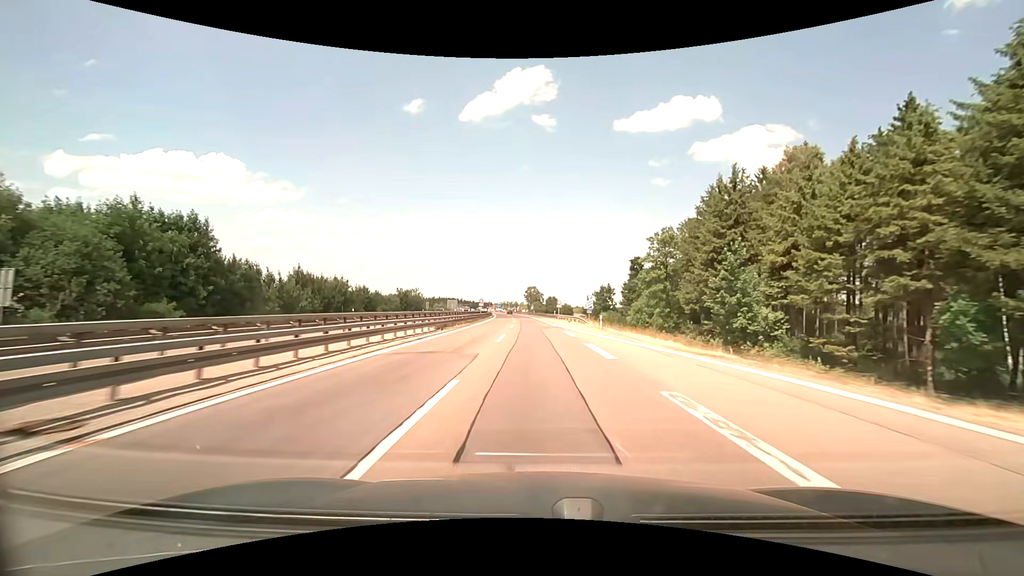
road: motorway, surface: asphalt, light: Day
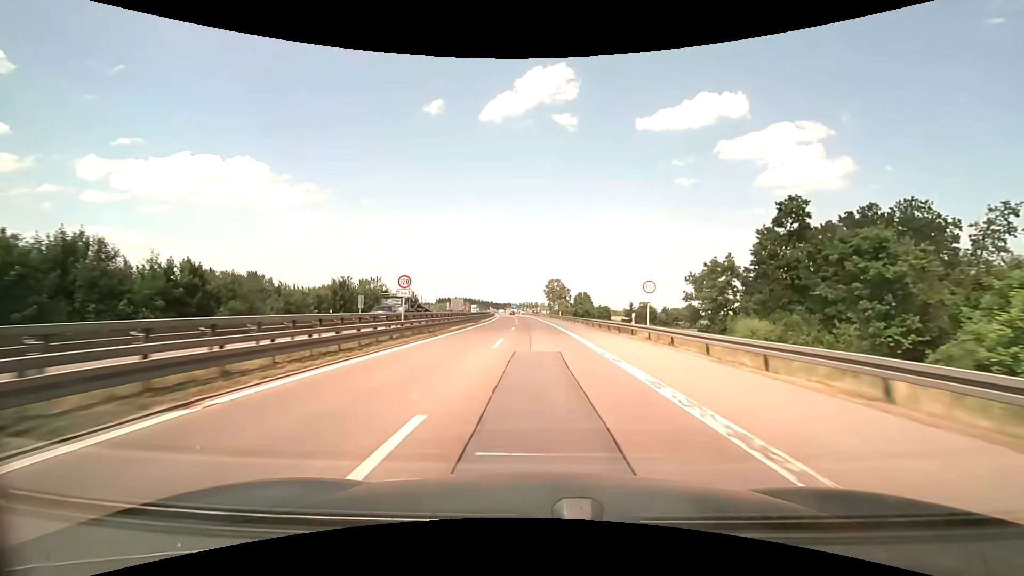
(-1.1, +57.2) m; -2°
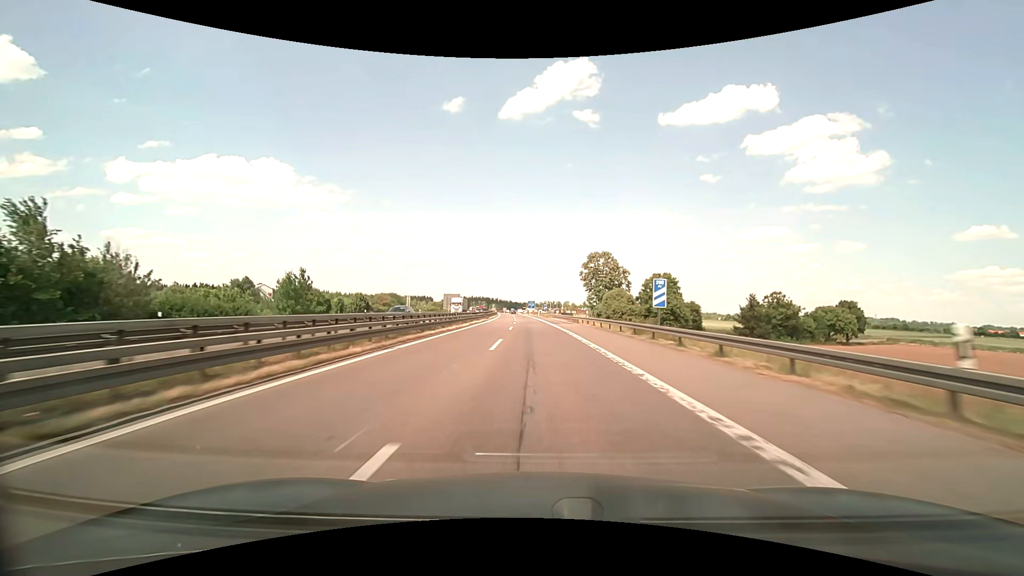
(-1.5, +73.2) m; -2°
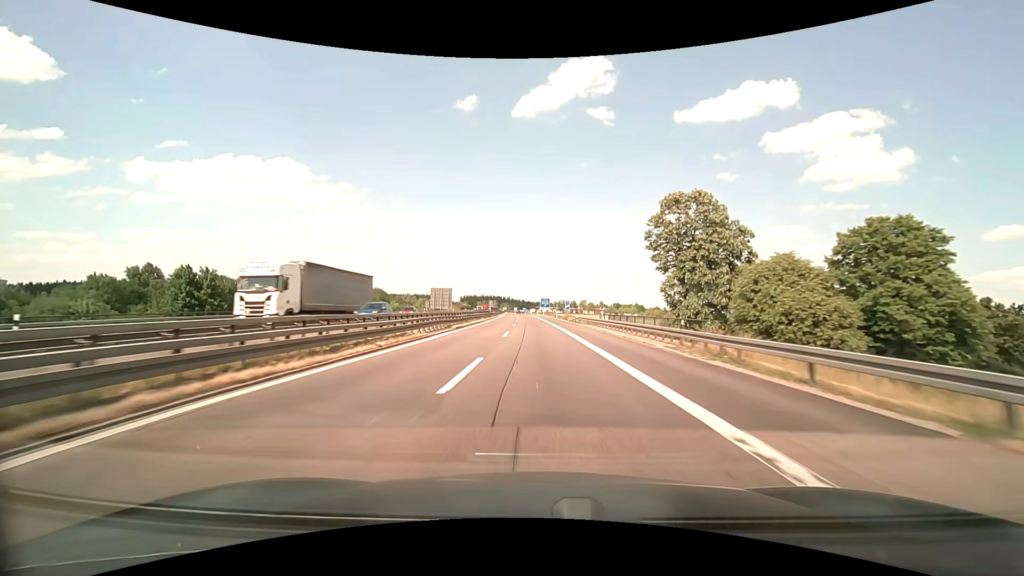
(-0.7, +44.9) m; -2°
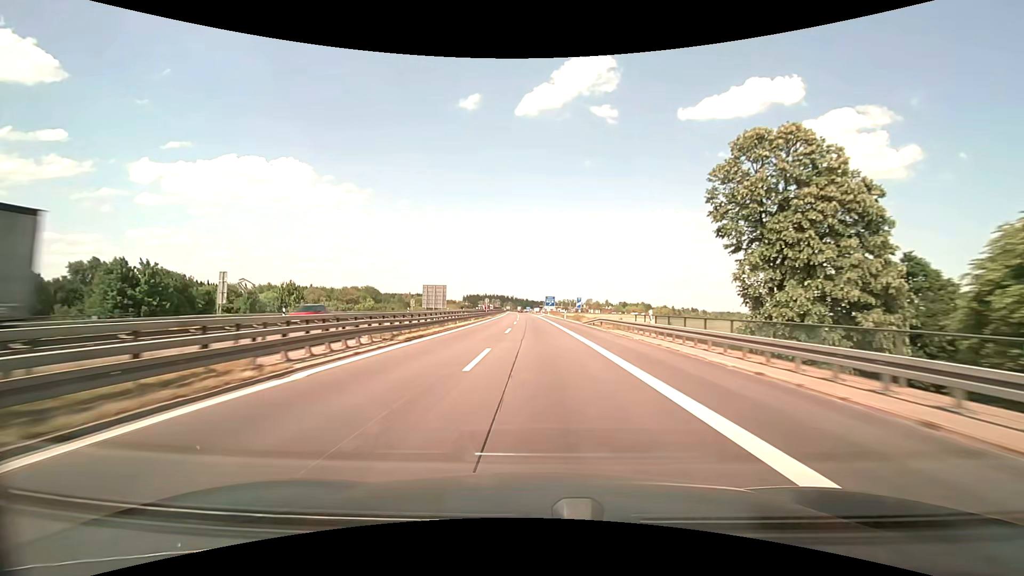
(0.0, +15.1) m; 0°
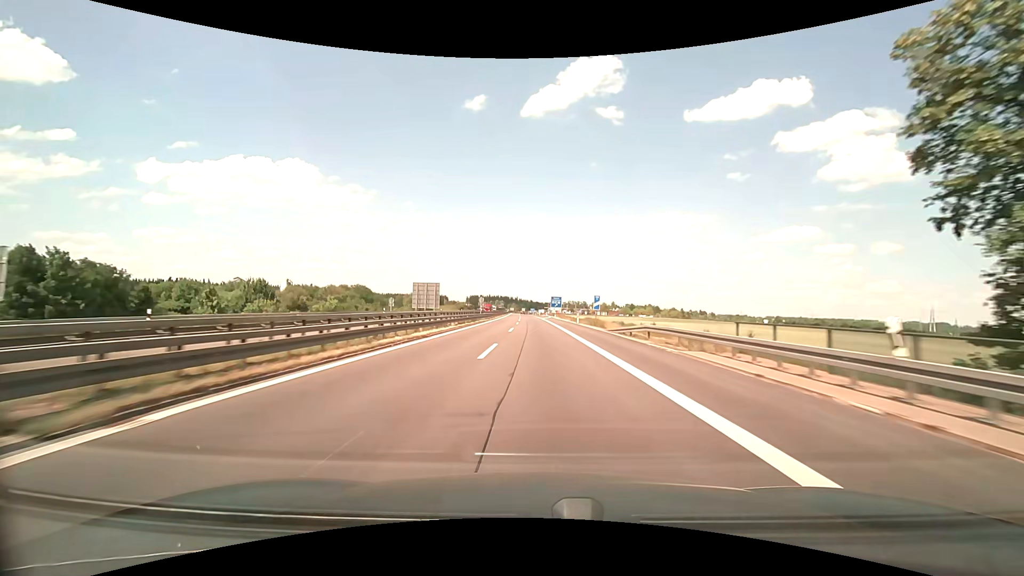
(-0.1, +15.2) m; -1°
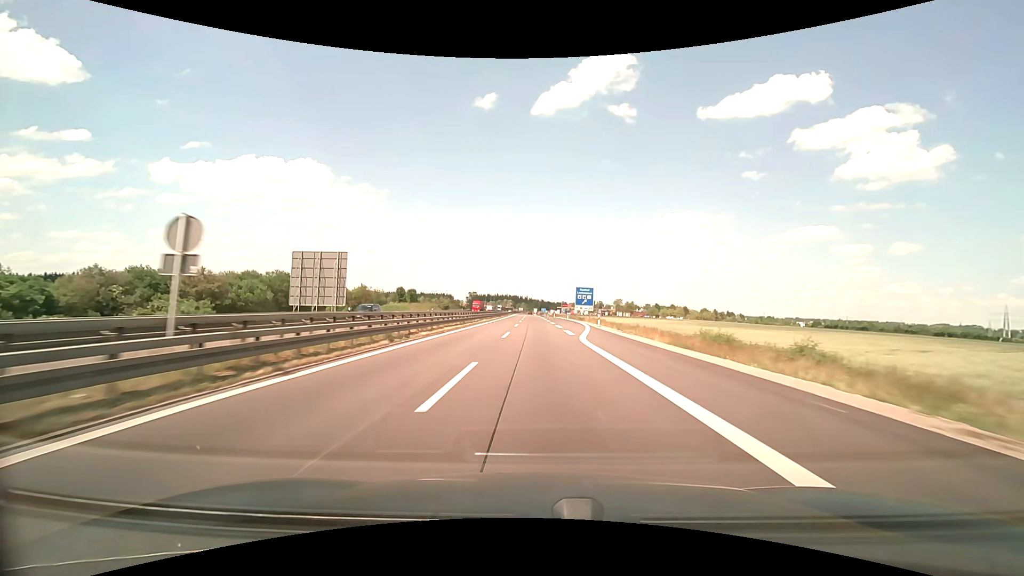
(-0.7, +61.9) m; -1°
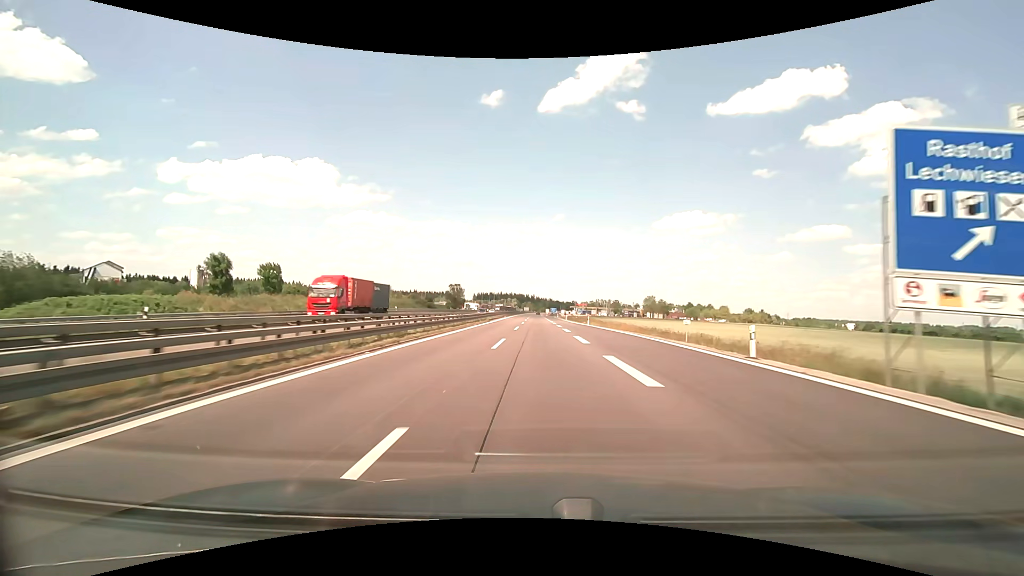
(-0.8, +79.6) m; -1°
(0, +10) (0, +20) (0, +30) (0, +40) (0, +50) (0, +60) (0, +70) (0, +80) (0, +90) (0, +100) m
